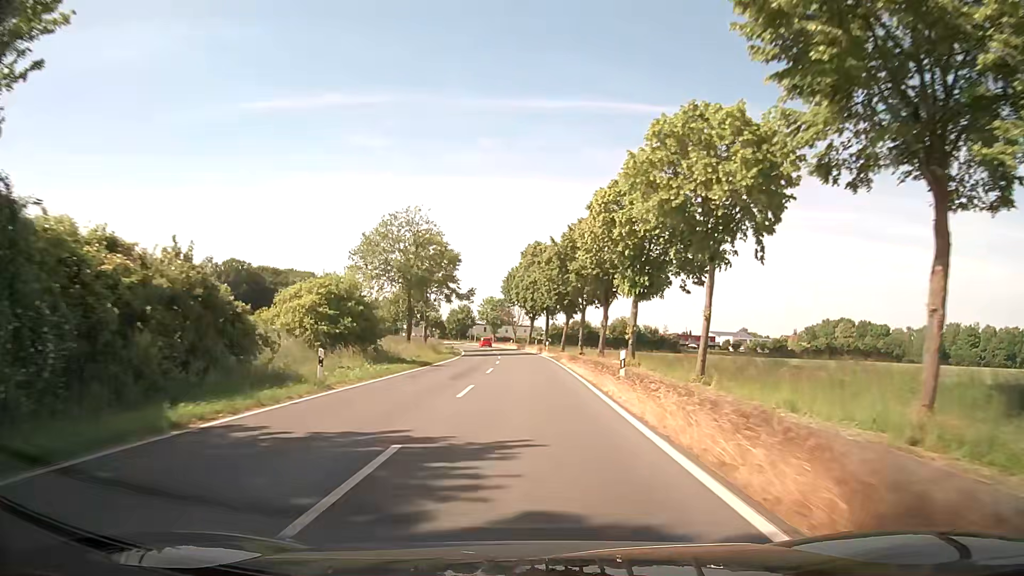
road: secondary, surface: asphalt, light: Day
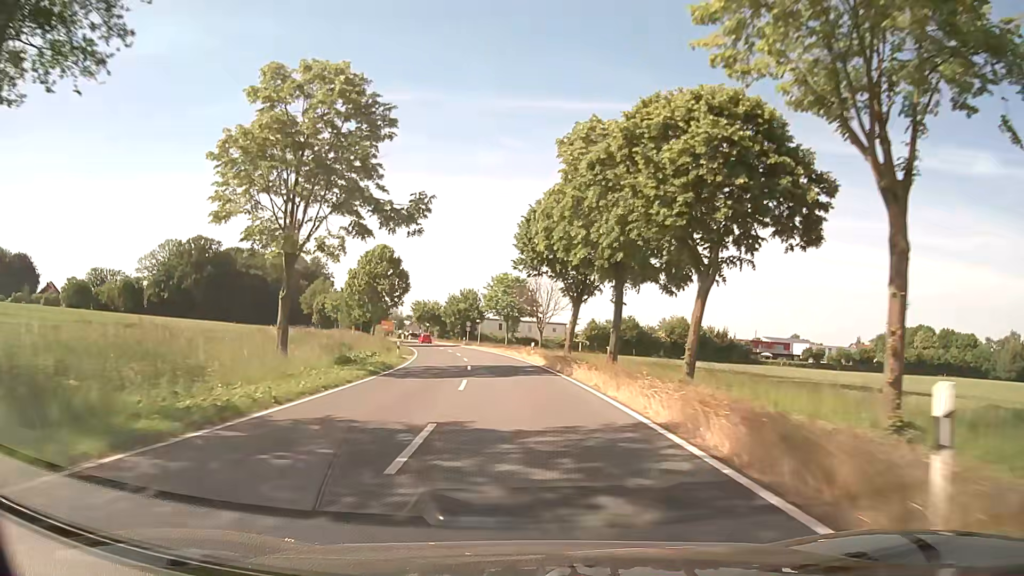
(-0.8, +53.8) m; -2°
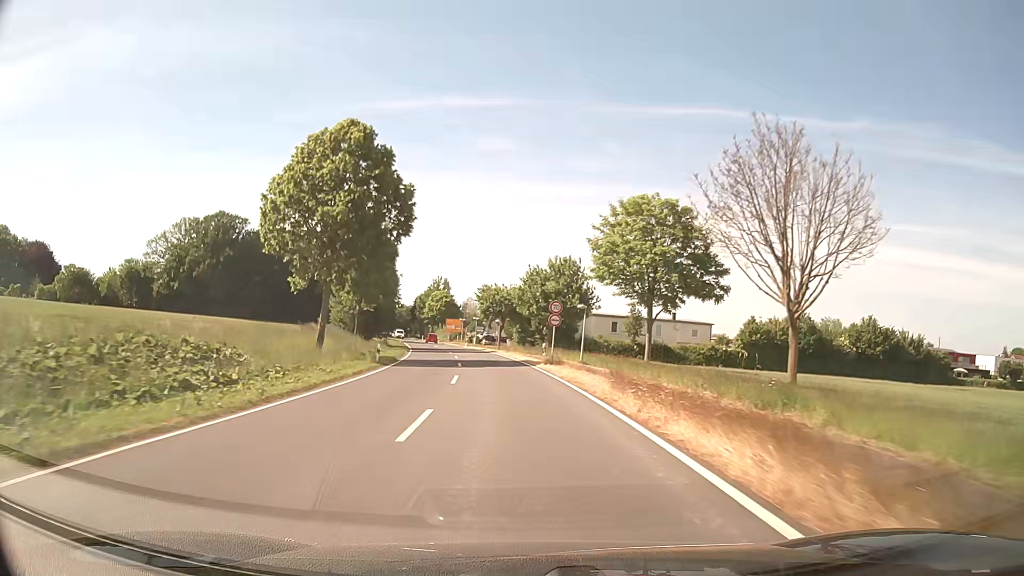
(-3.9, +53.6) m; -8°
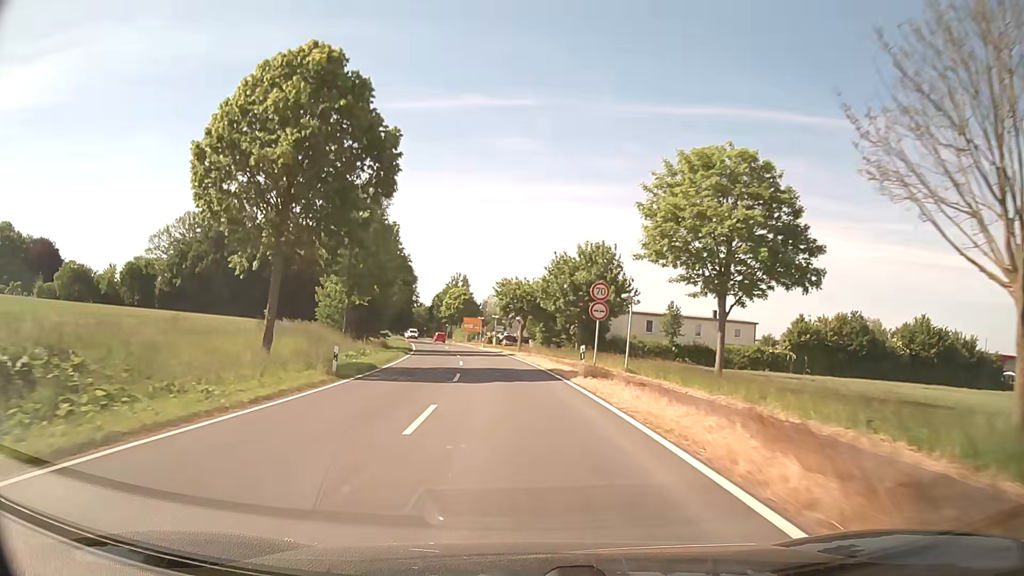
(-0.2, +10.8) m; -2°
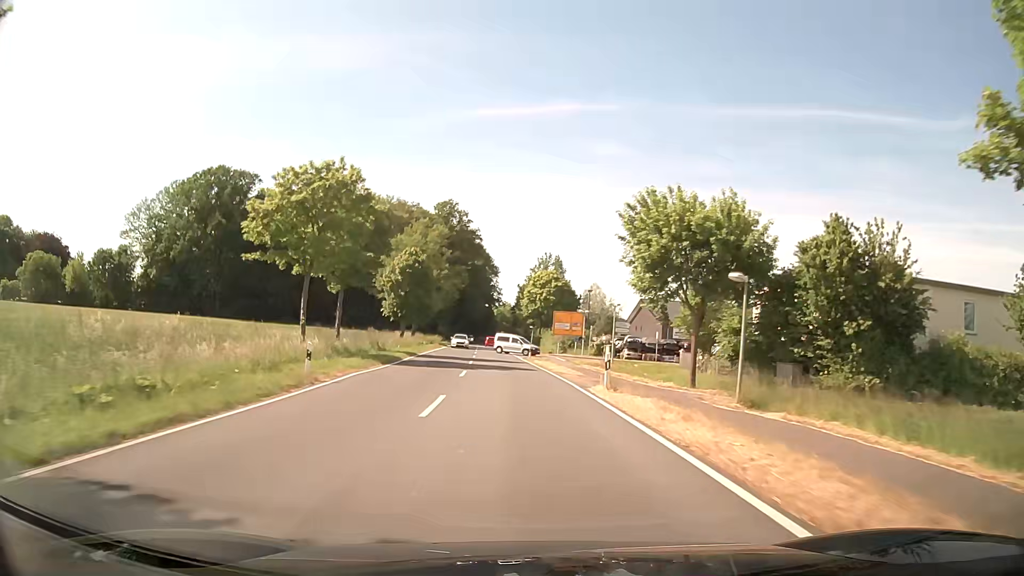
(-4.0, +53.7) m; -8°
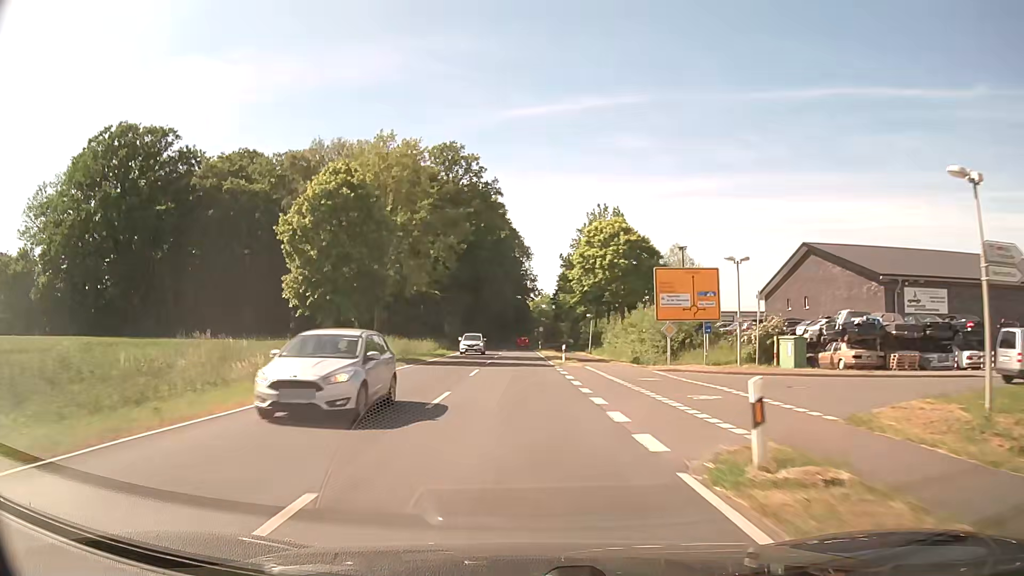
(-1.6, +43.2) m; -3°
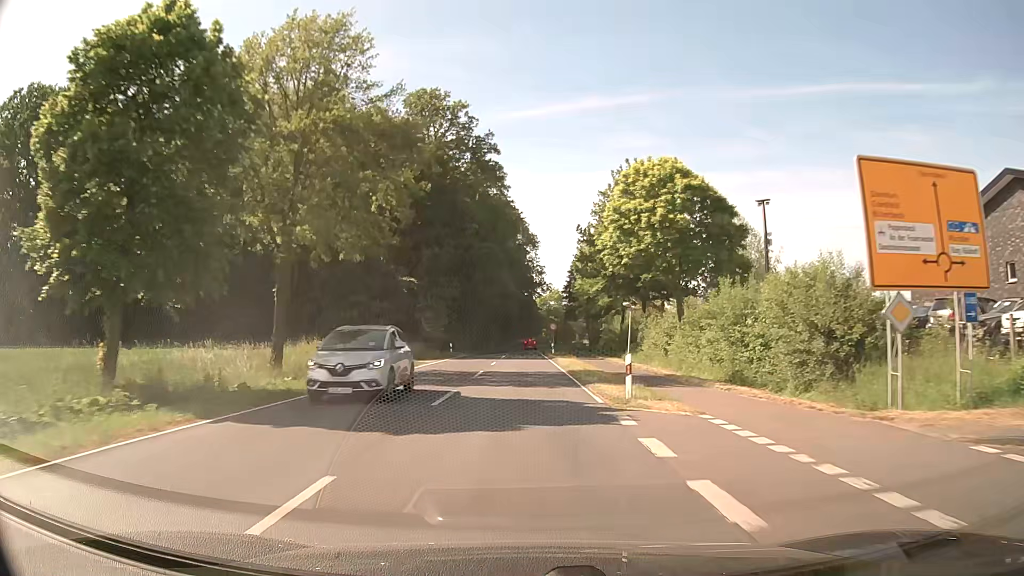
(-0.2, +21.6) m; -1°
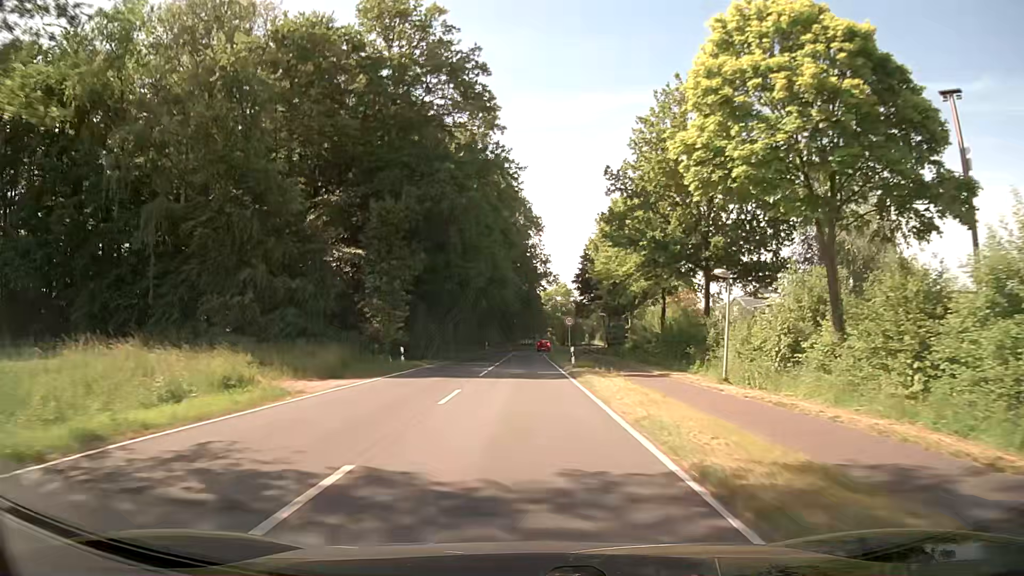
(0.0, +21.6) m; 0°
